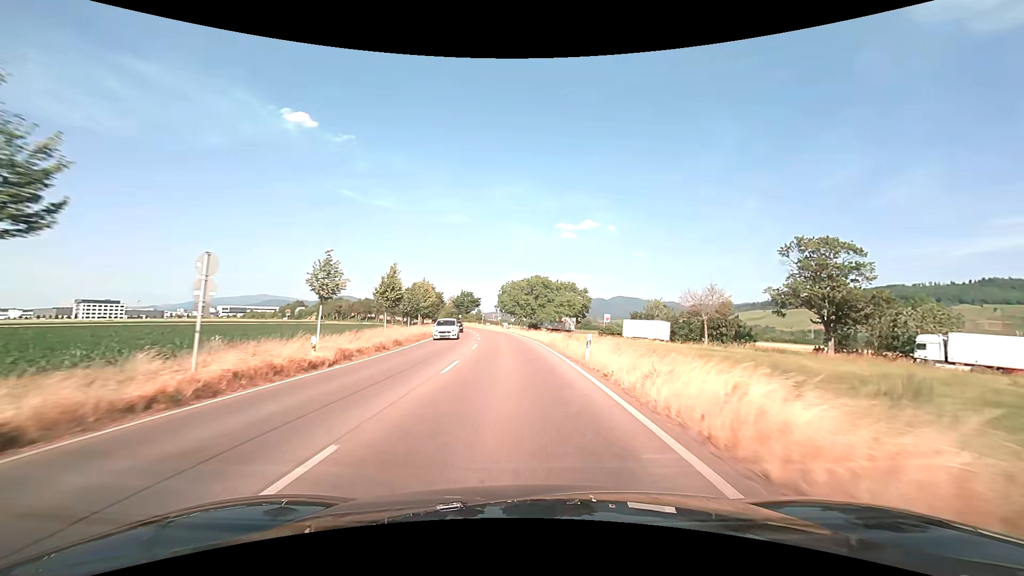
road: primary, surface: asphalt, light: Day
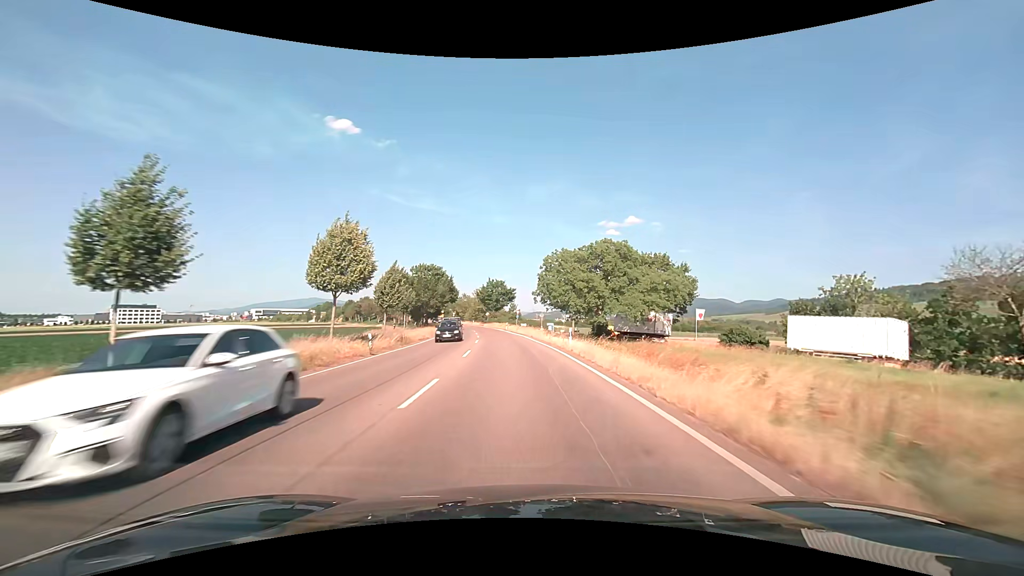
(-2.2, +41.4) m; -5°
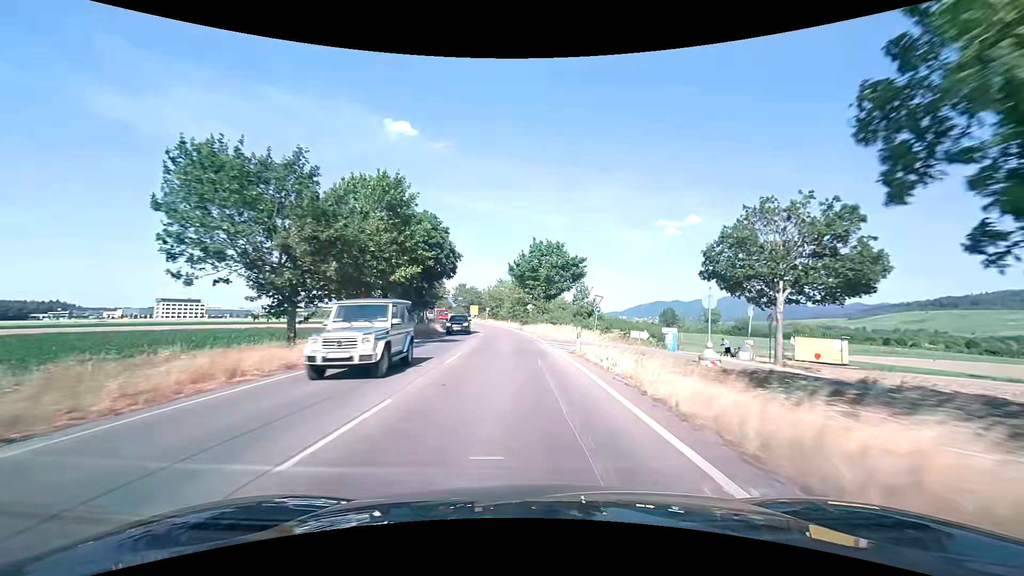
(-2.8, +51.4) m; -6°
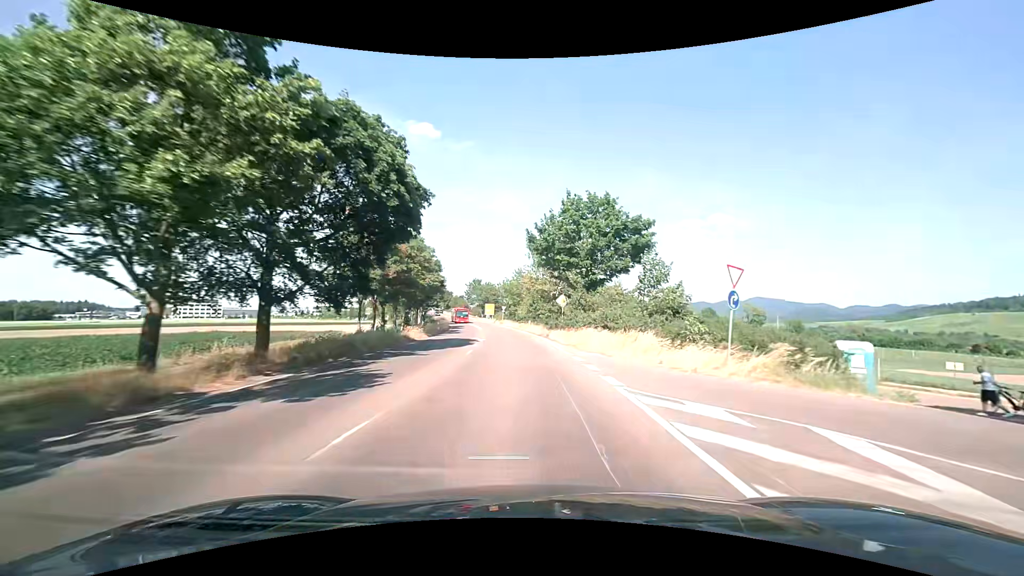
(-0.5, +20.5) m; -3°
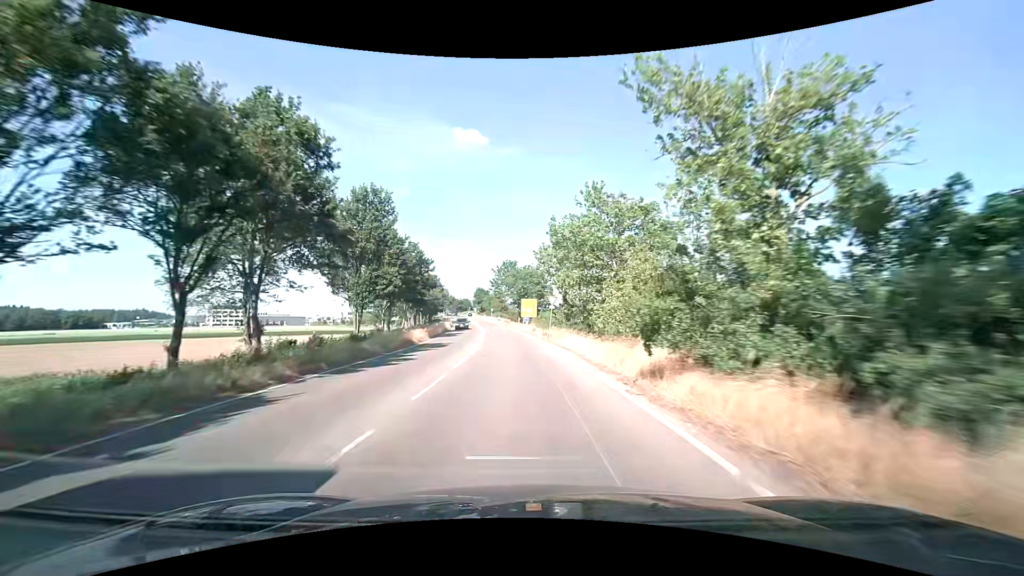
(-2.1, +50.0) m; -6°
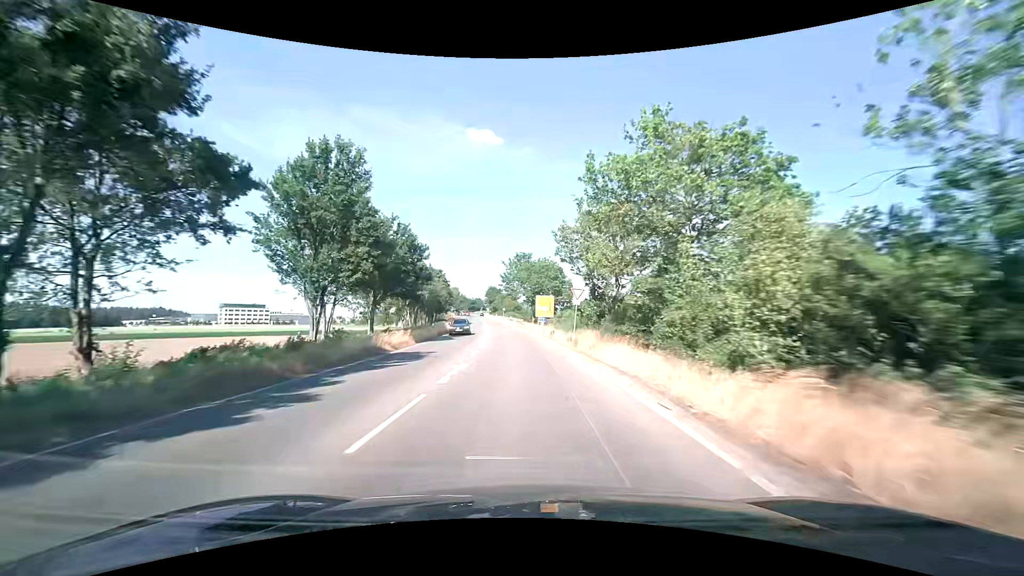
(-0.1, +9.8) m; -2°
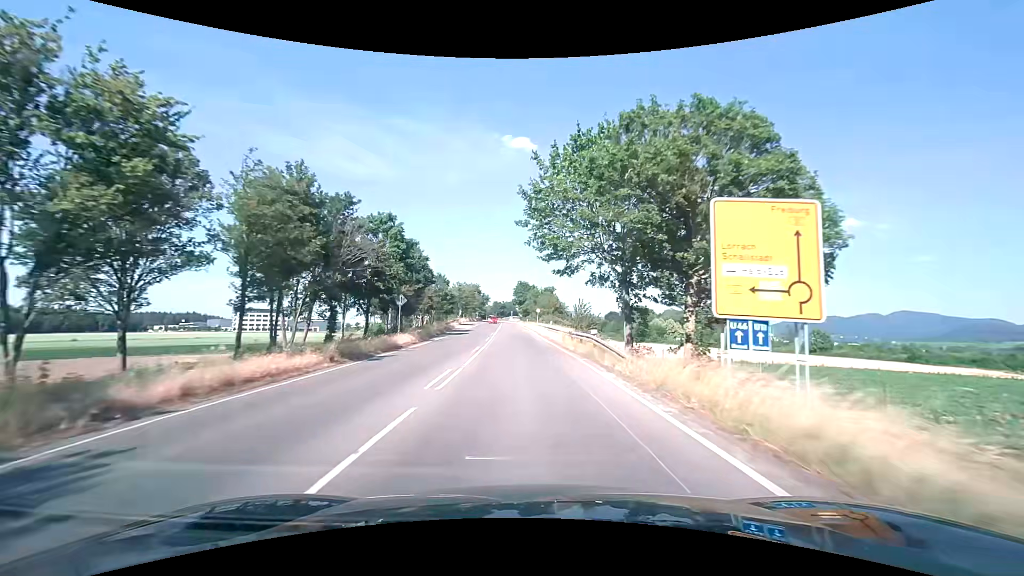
(-2.0, +49.6) m; -4°
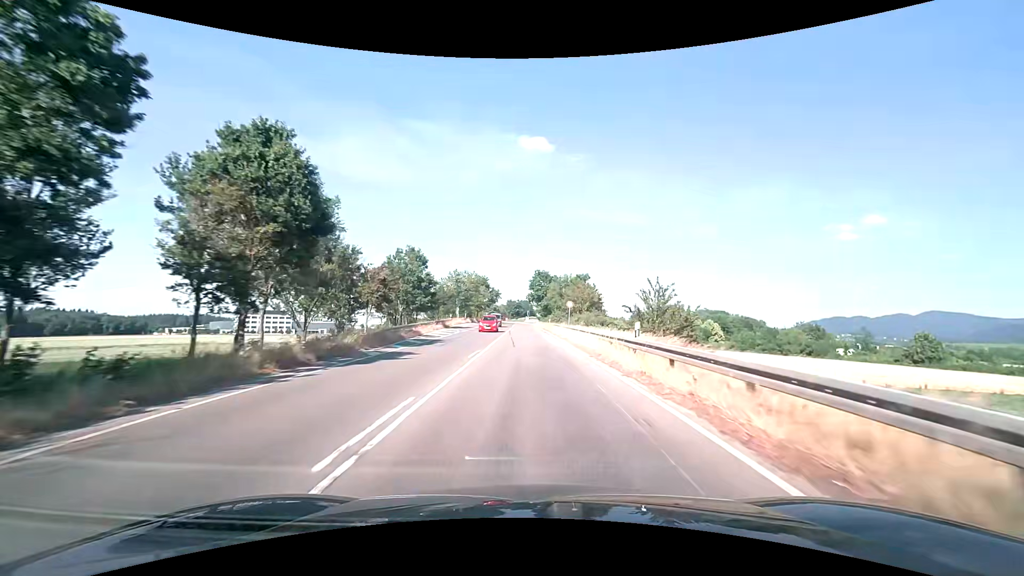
(-0.7, +29.6) m; -2°
(0, +10) (0, +20) (0, +30) (0, +40) (-1, +50) (-1, +60) (-1, +70) (-1, +80) (-1, +90) (-2, +100) m
